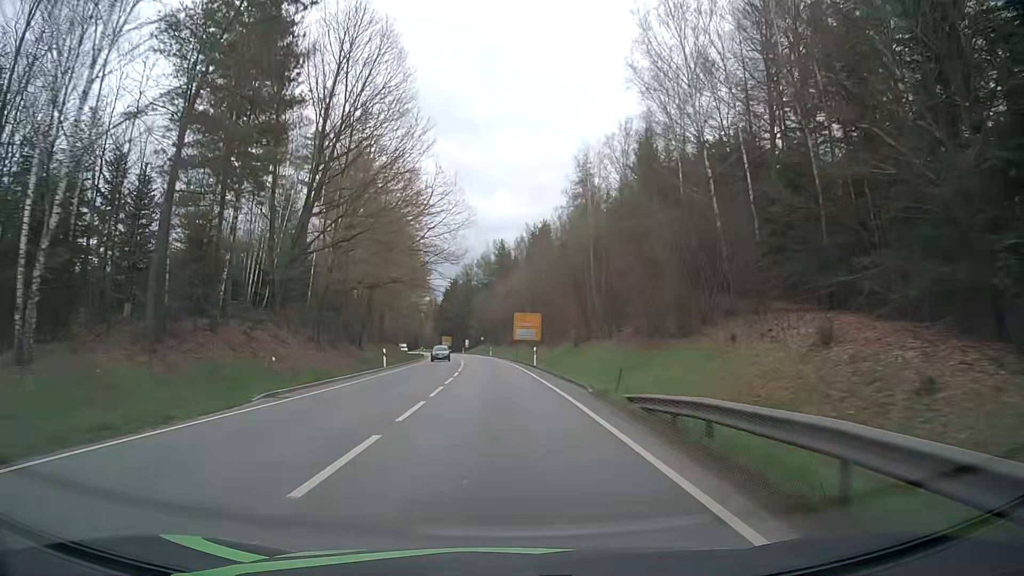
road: primary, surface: asphalt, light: Day
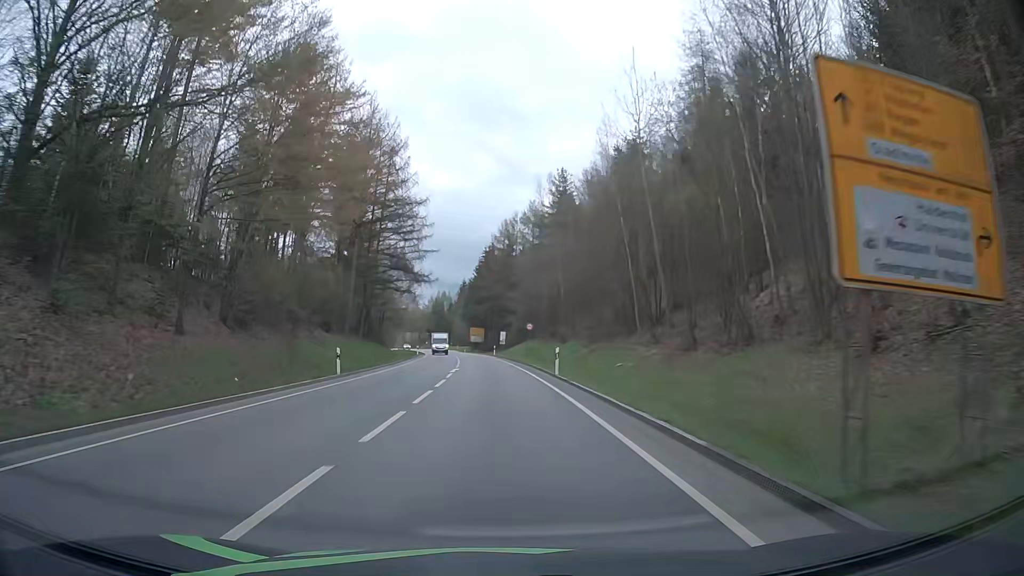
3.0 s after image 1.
(-2.2, +62.6) m; -4°
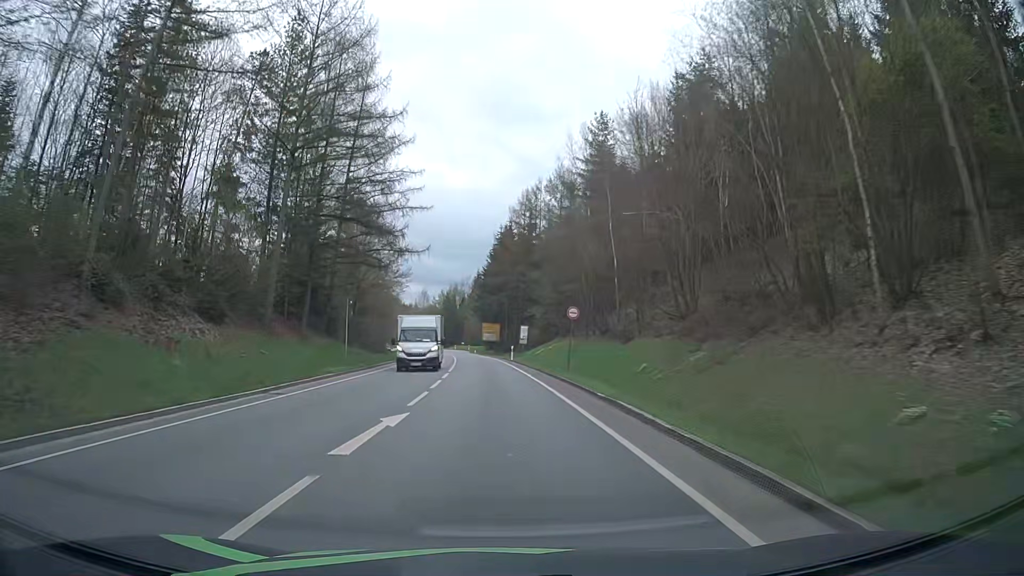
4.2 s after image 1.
(-0.3, +24.7) m; -1°
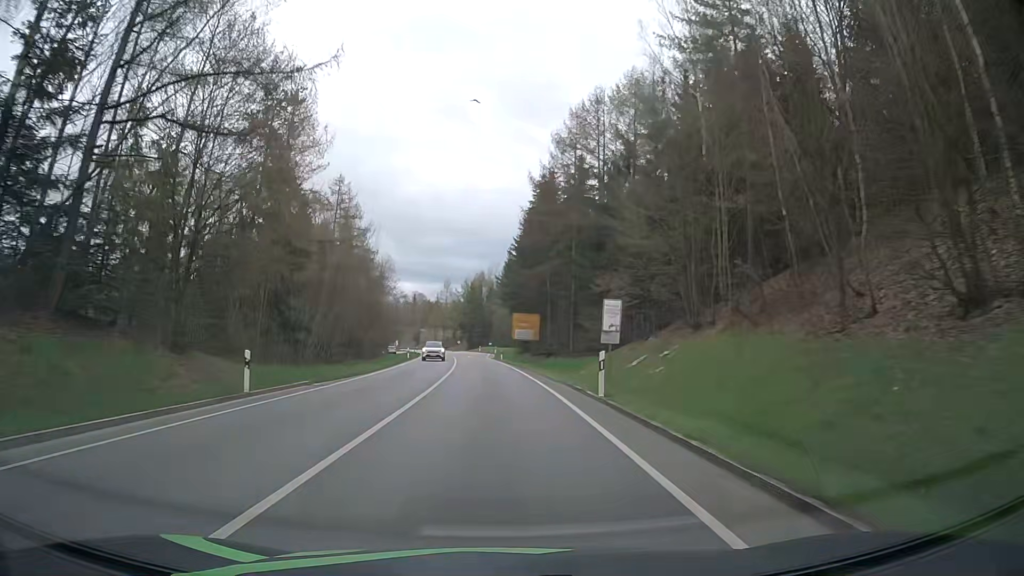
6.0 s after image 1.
(-1.1, +36.8) m; -3°
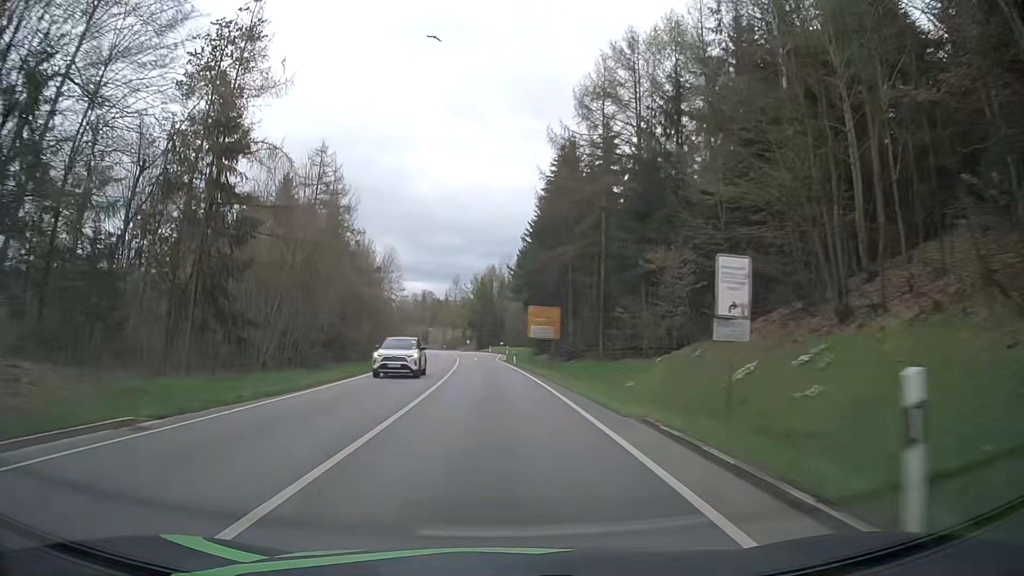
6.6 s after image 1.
(-0.1, +12.2) m; -2°
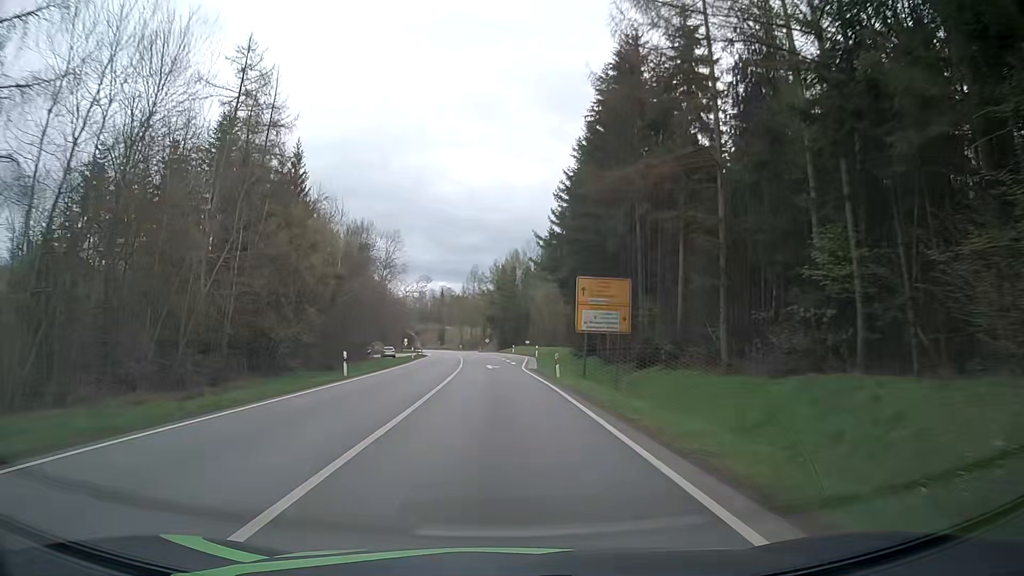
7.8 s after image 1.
(-0.1, +24.4) m; -1°
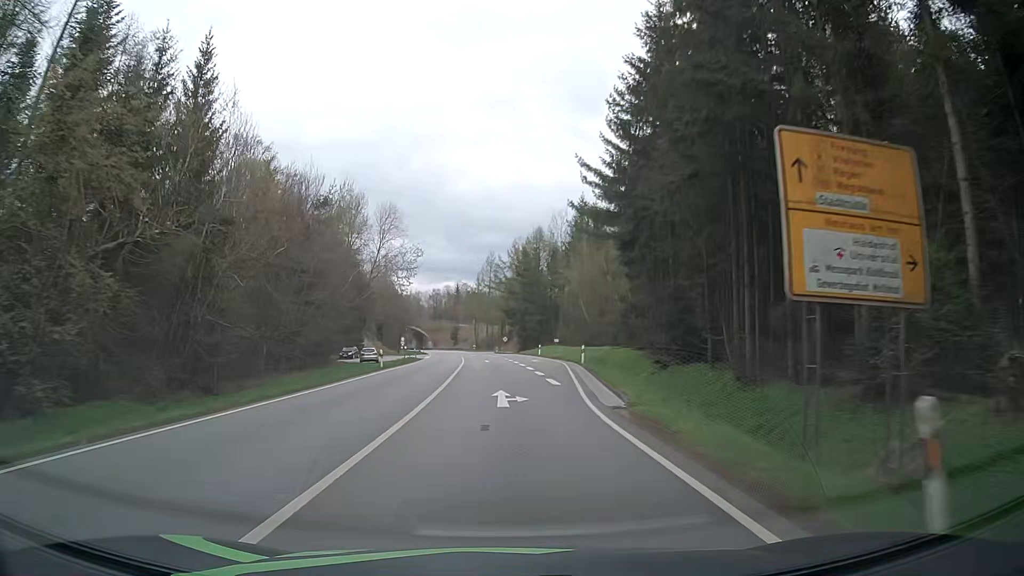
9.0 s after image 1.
(-0.6, +24.4) m; -2°
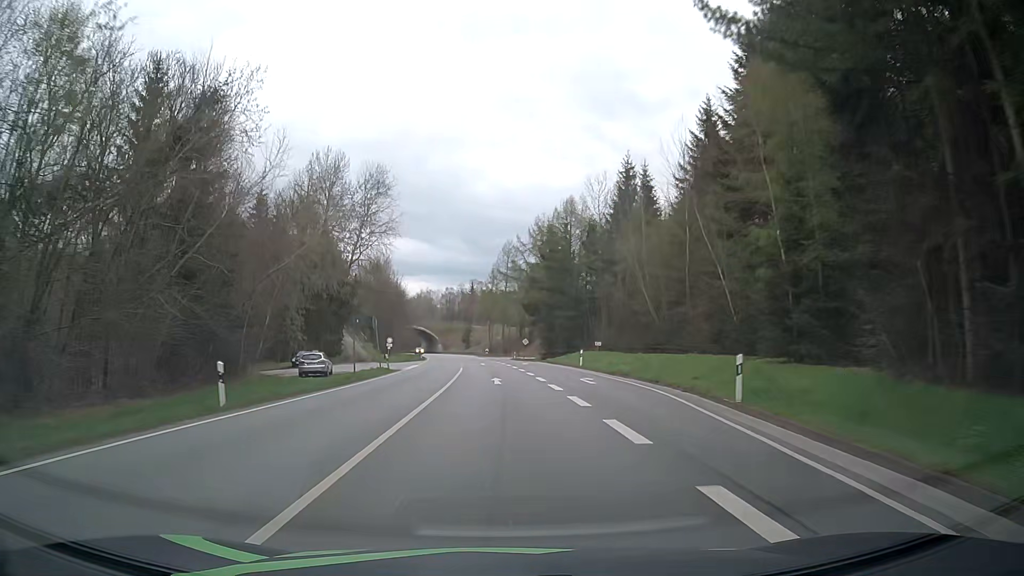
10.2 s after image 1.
(-0.5, +24.4) m; -2°
(0, +10) (0, +20) (-1, +30) (-1, +40) (-1, +50) (-2, +60) (-3, +70) (-4, +80) (-5, +90) (-6, +100) m
